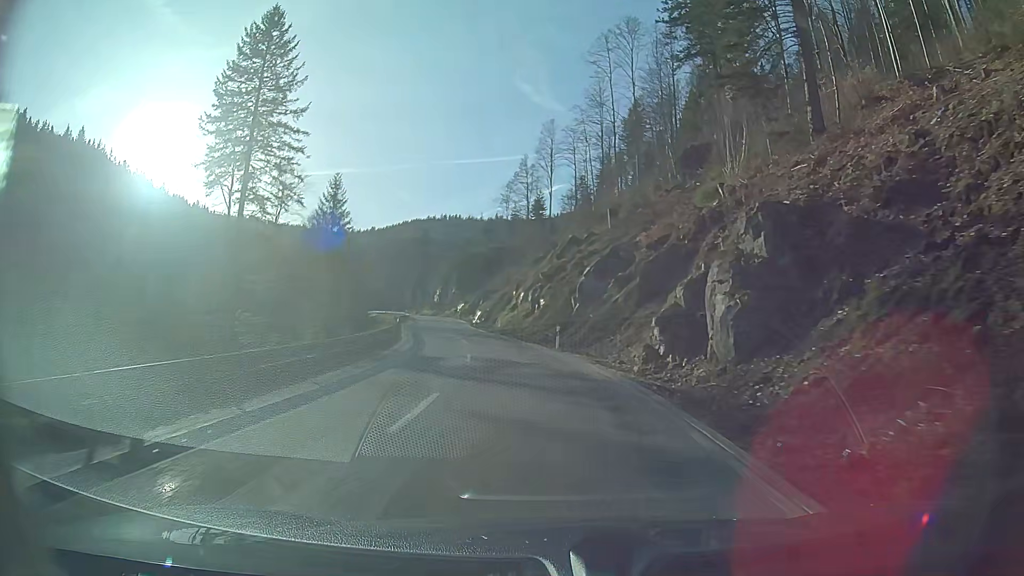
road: secondary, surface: asphalt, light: Day
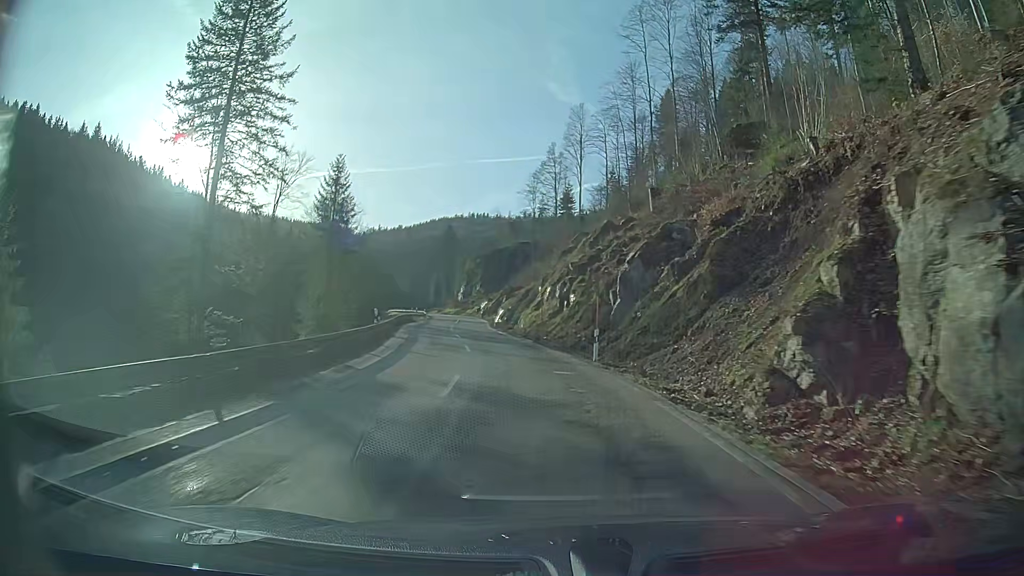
(-0.2, +9.2) m; -2°
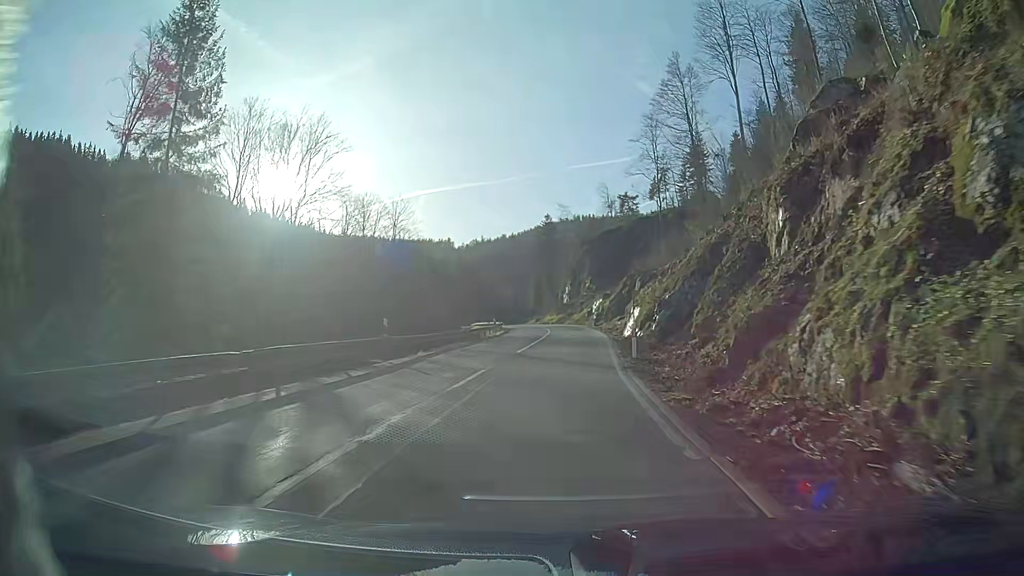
(-4.1, +45.8) m; -8°
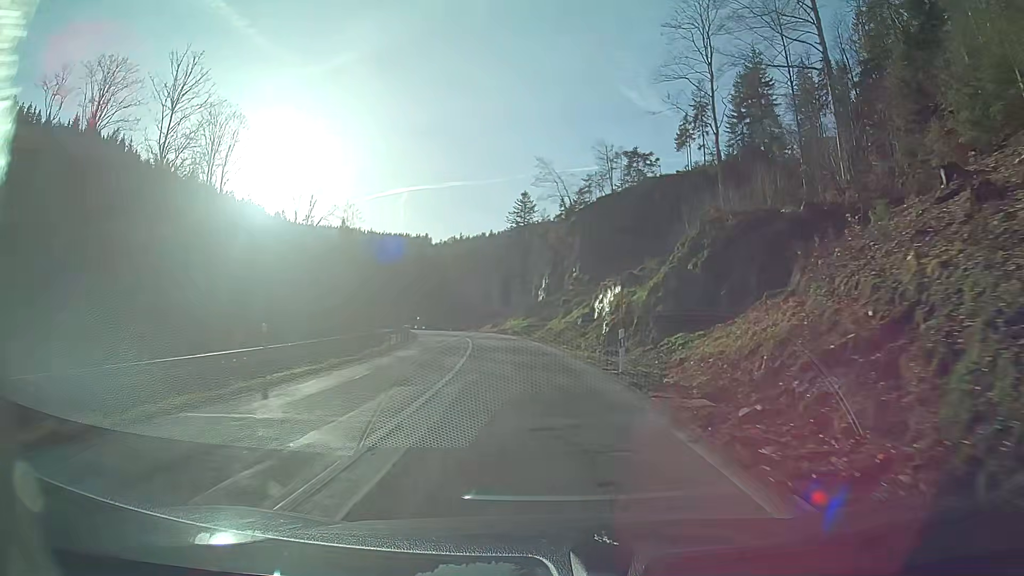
(+0.8, +45.4) m; 0°
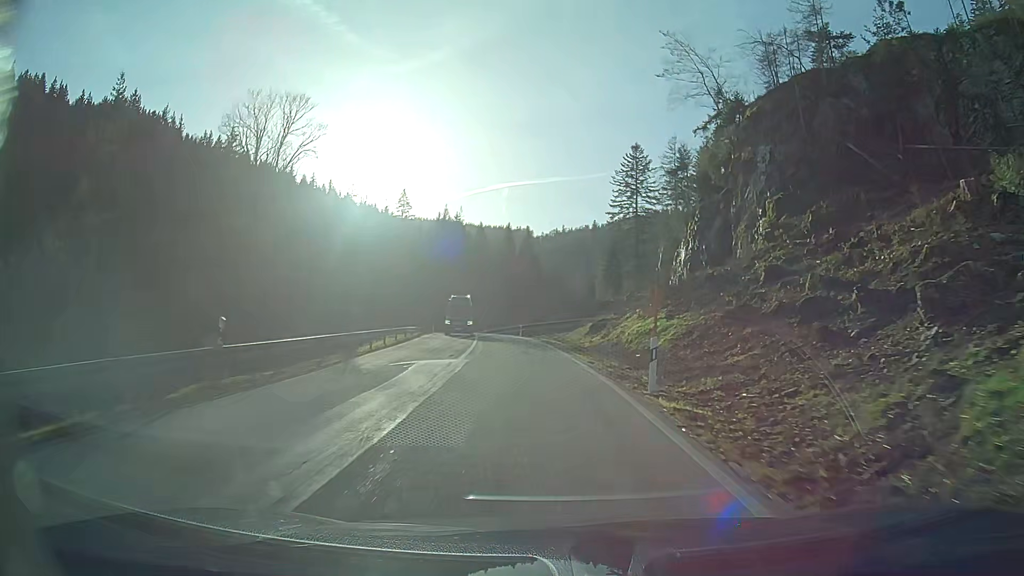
(-3.4, +44.5) m; -9°
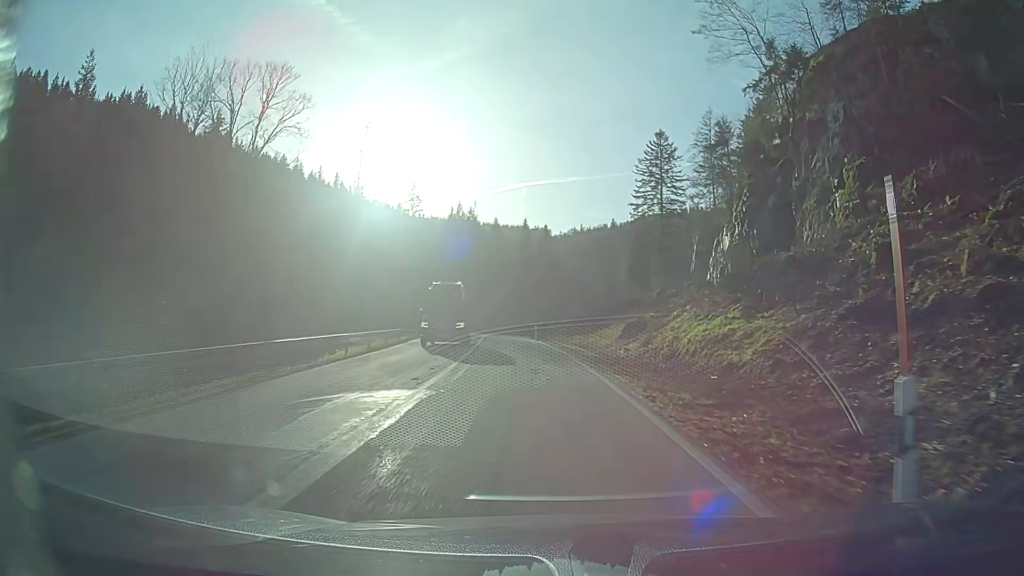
(-0.1, +9.0) m; -1°
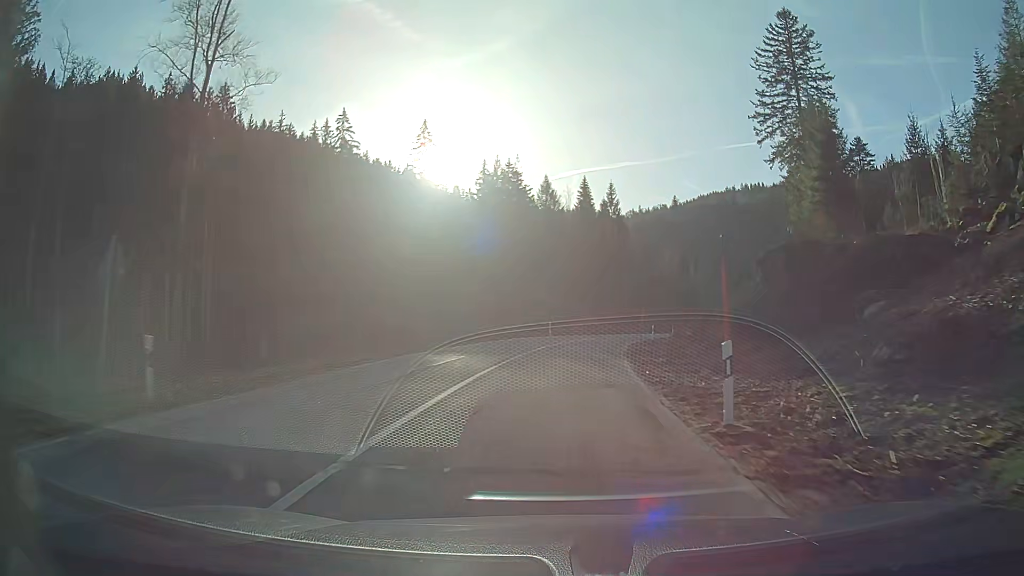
(-2.4, +45.5) m; -4°
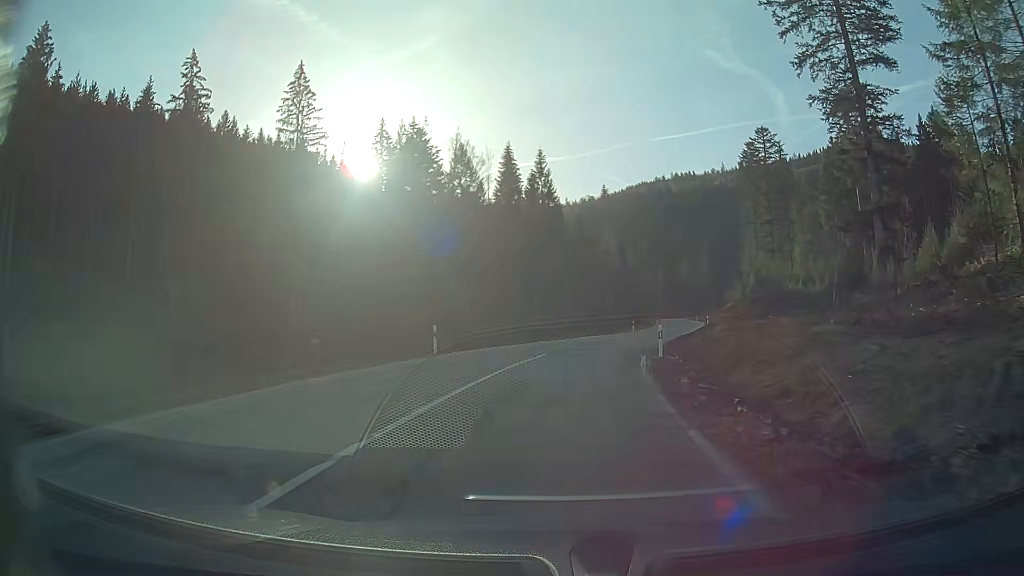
(+1.5, +27.8) m; +7°
